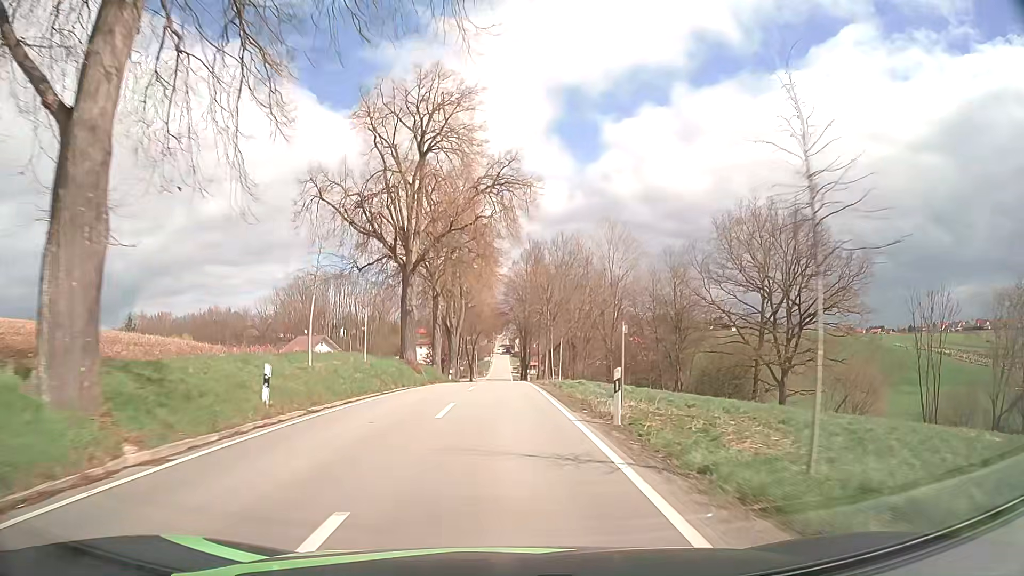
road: tertiary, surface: asphalt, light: Day
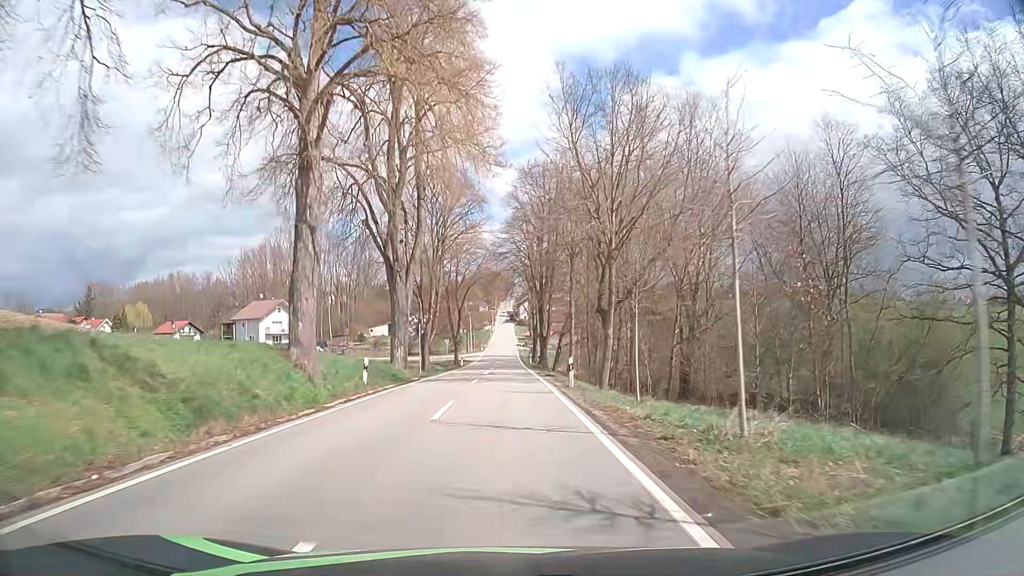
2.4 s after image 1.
(+0.1, +36.6) m; 0°
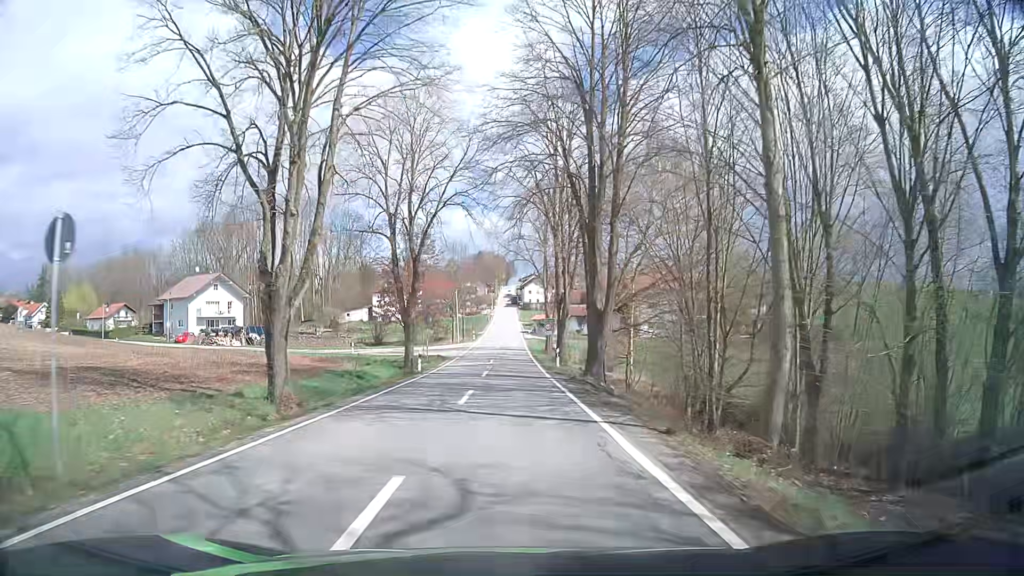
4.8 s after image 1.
(-0.1, +33.5) m; 0°
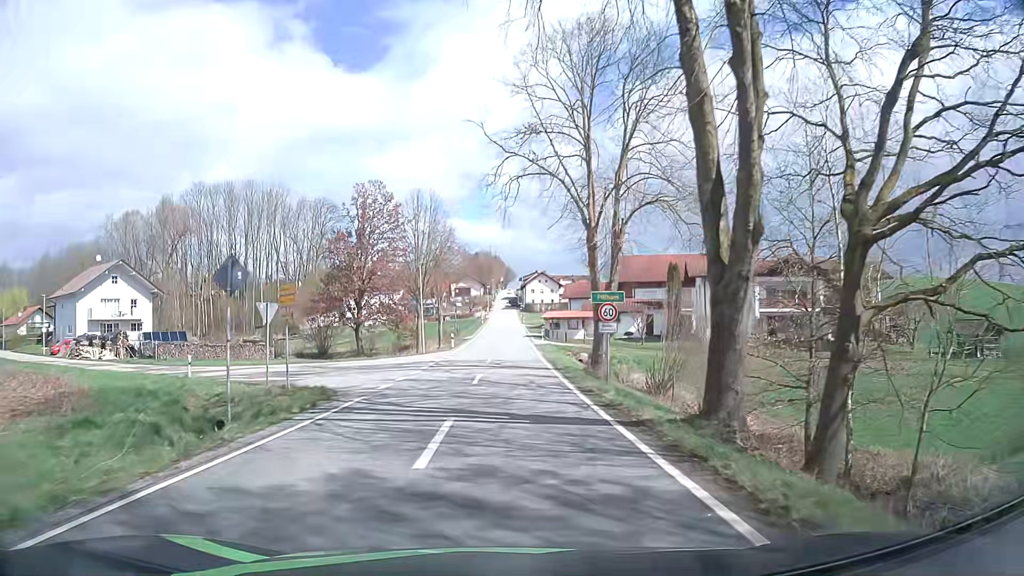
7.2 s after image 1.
(0.0, +31.4) m; 0°
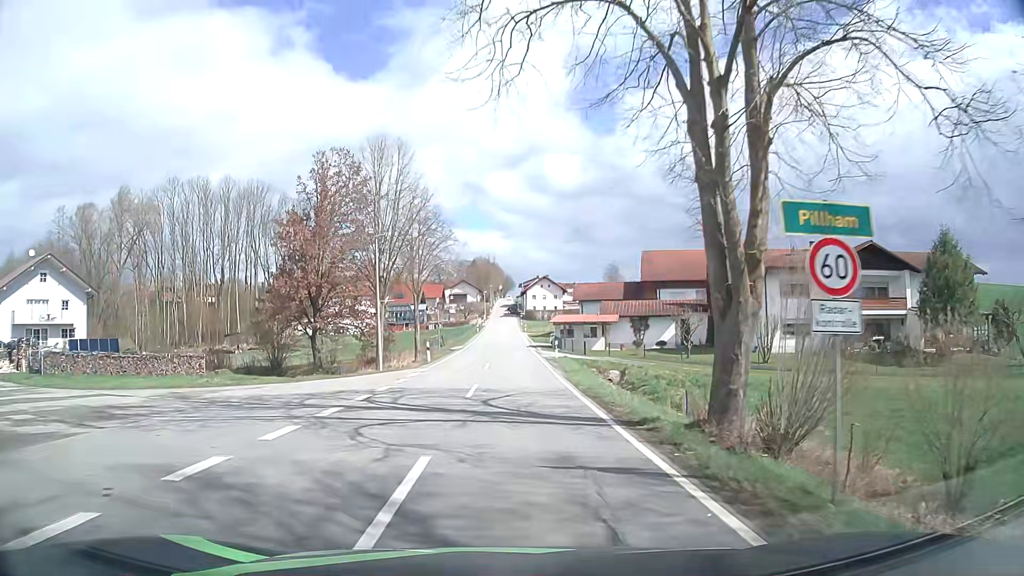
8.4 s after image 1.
(+0.1, +15.2) m; +1°
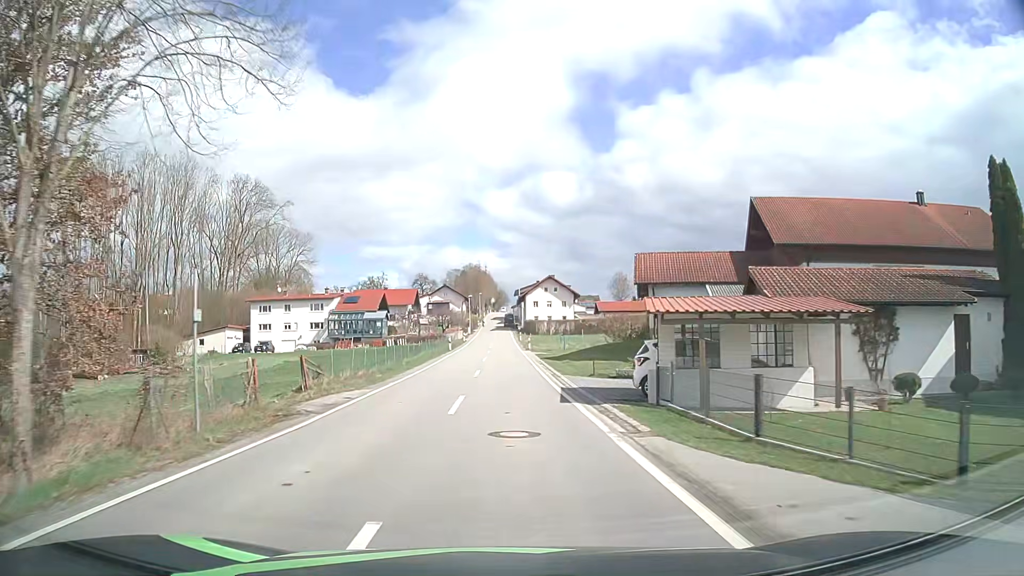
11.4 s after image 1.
(0.0, +38.7) m; 0°
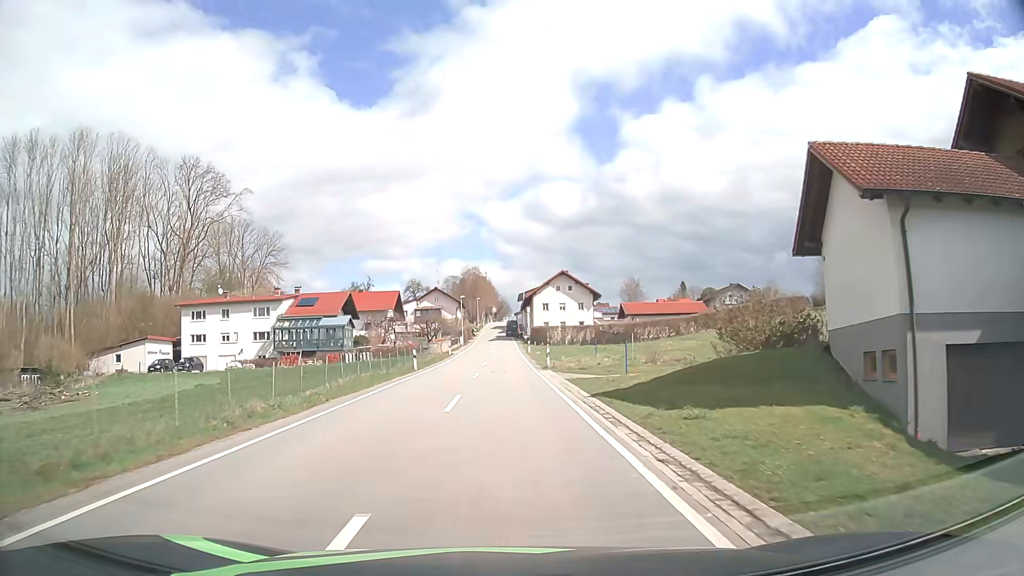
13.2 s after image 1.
(-0.1, +23.7) m; 0°
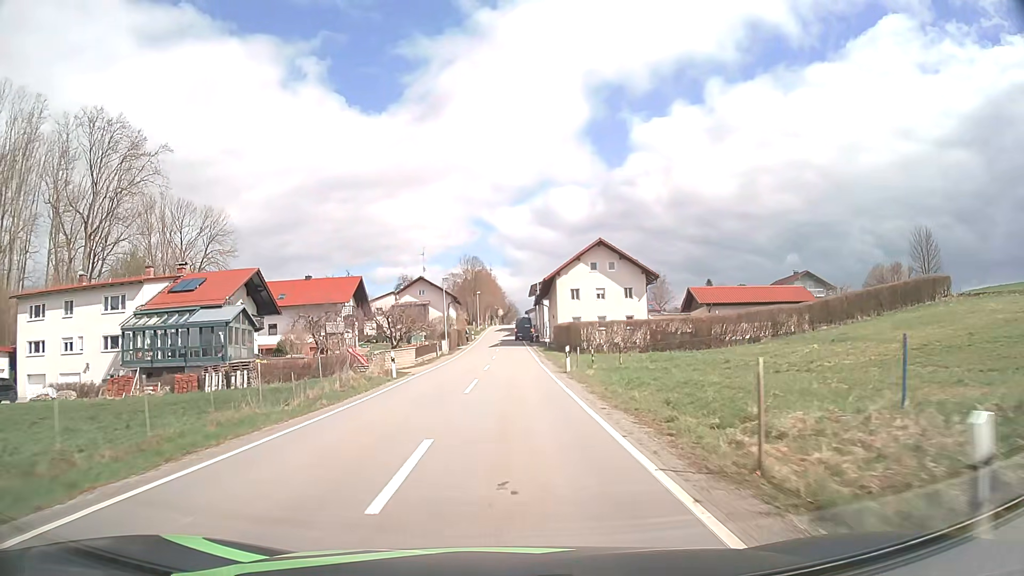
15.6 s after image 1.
(-0.2, +32.0) m; -1°
(0, +10) (0, +20) (0, +30) (0, +40) (-1, +50) (-1, +60) (-2, +70) (-2, +80) (-1, +90) (-1, +100) m
